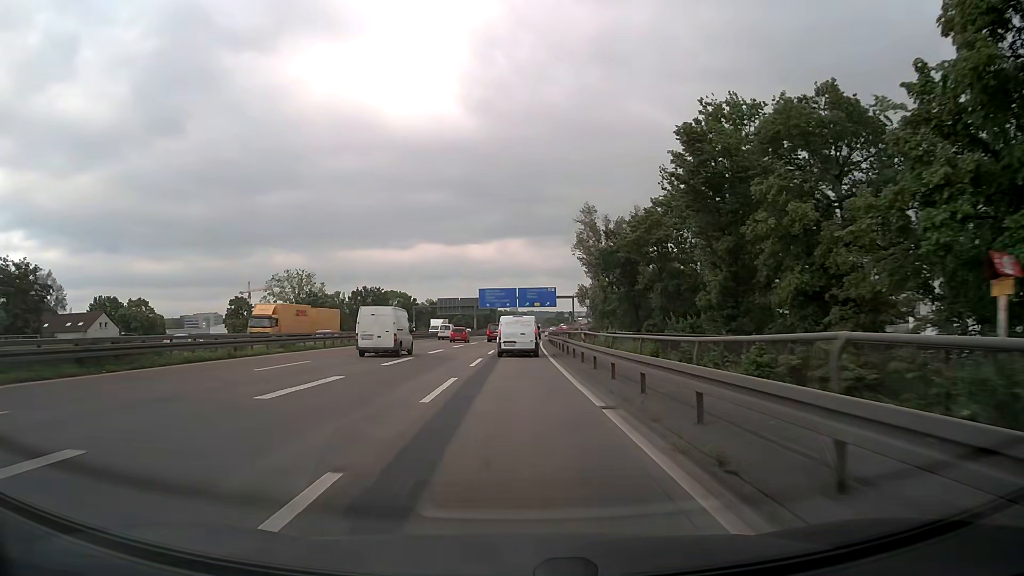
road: motorway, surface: asphalt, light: Day
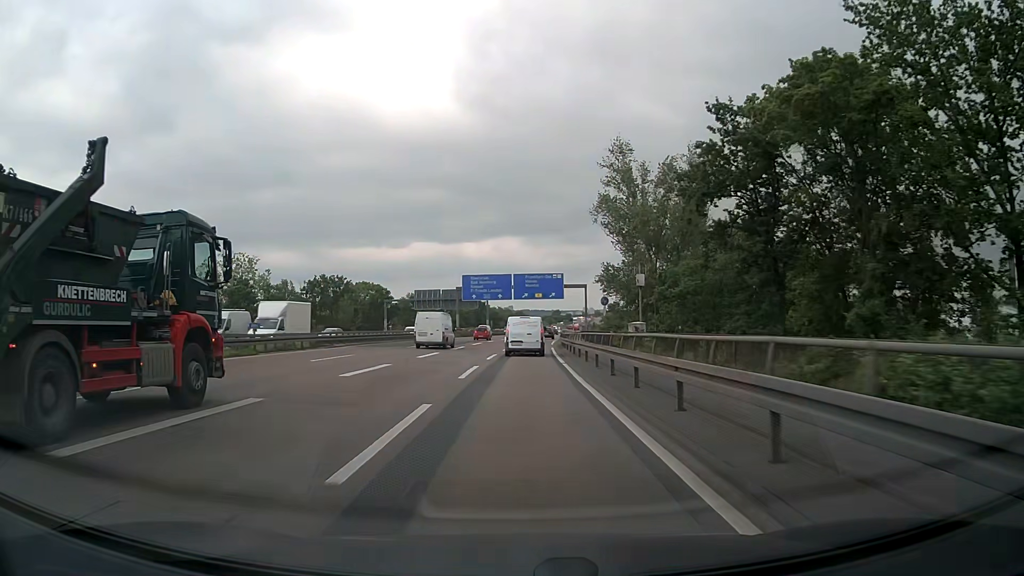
(-0.1, +30.8) m; 0°
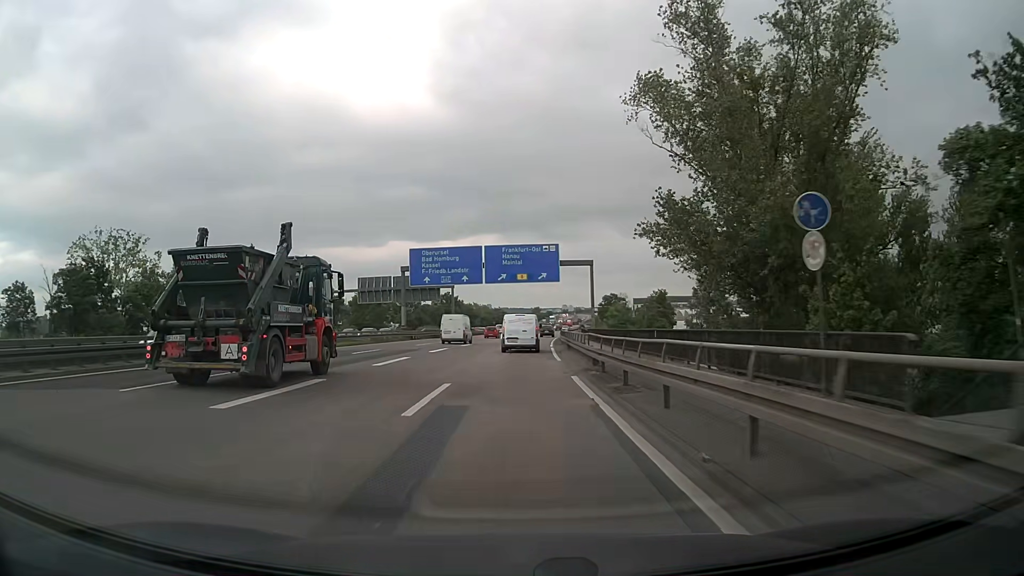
(+0.6, +32.0) m; +2°
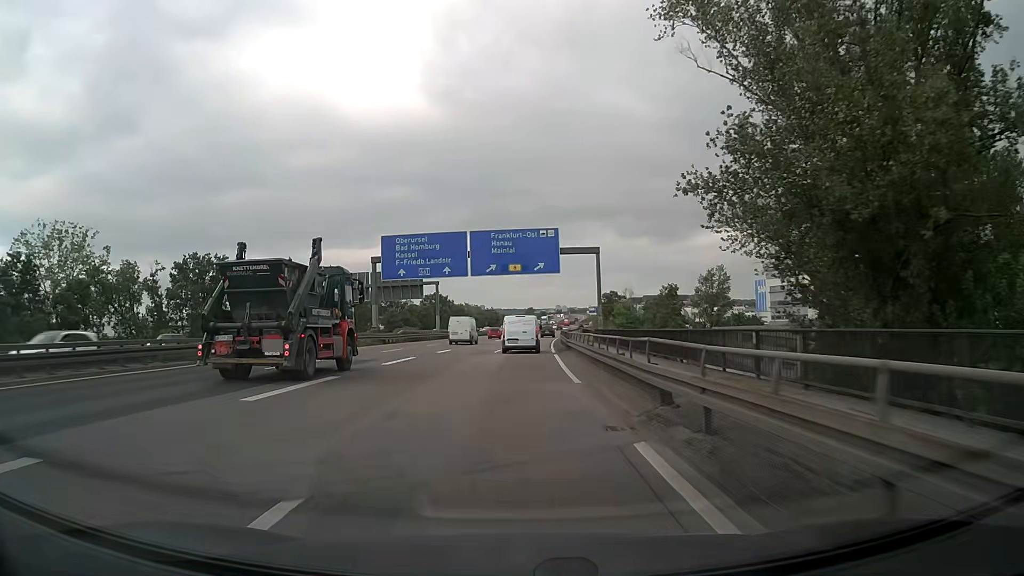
(+0.1, +10.8) m; 0°
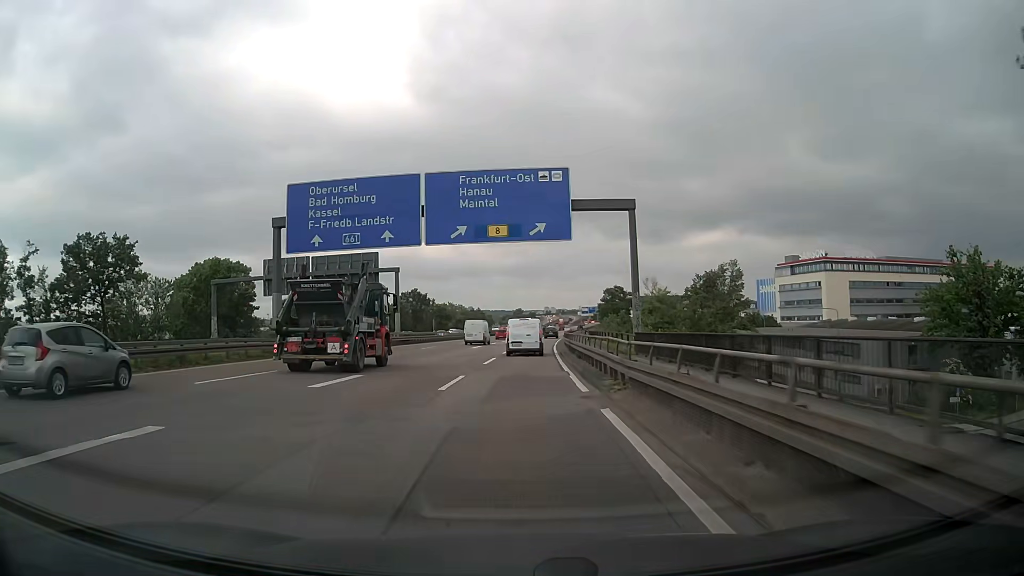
(+0.2, +21.7) m; +1°
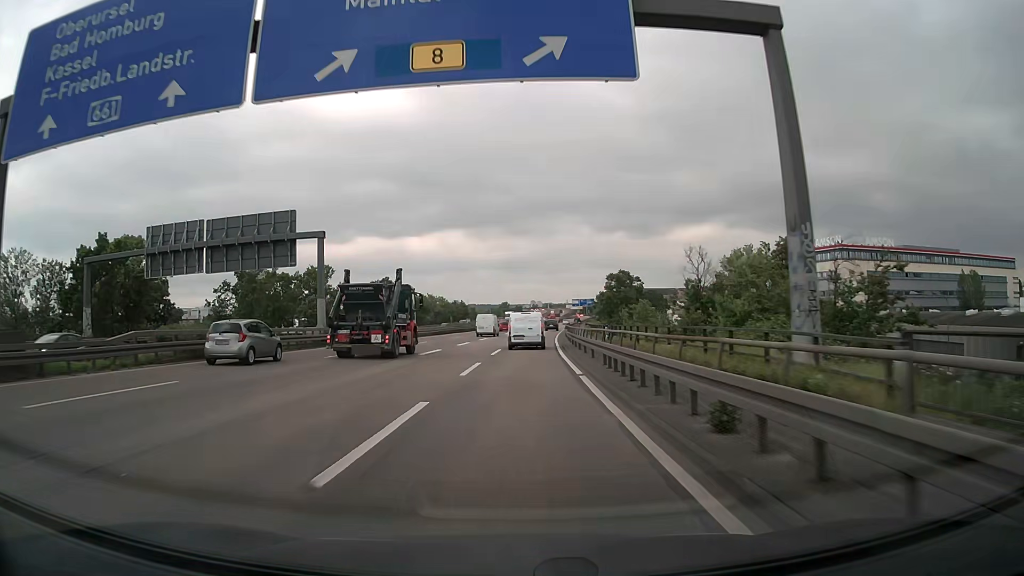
(+0.1, +21.8) m; +1°
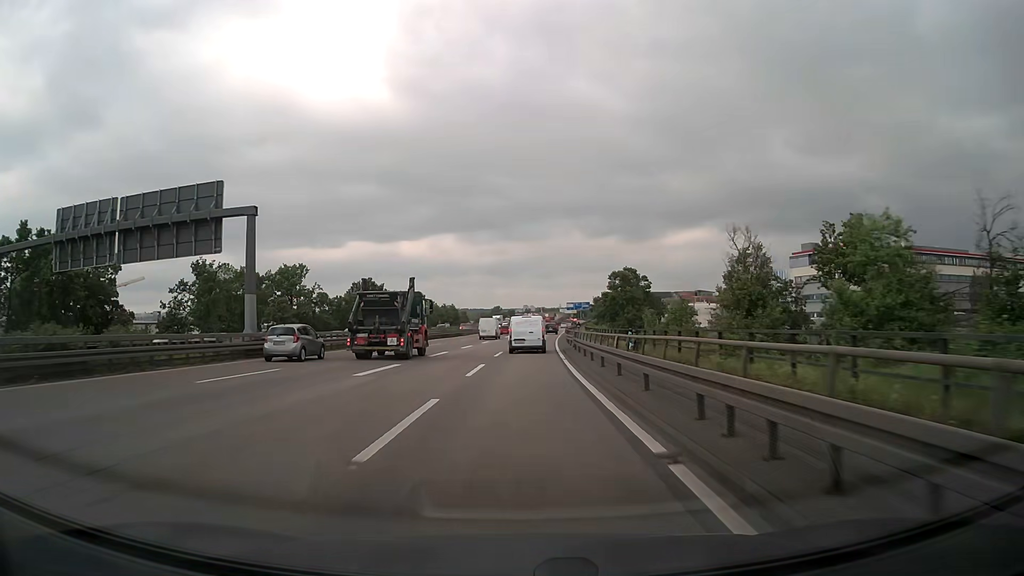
(0.0, +11.0) m; +1°
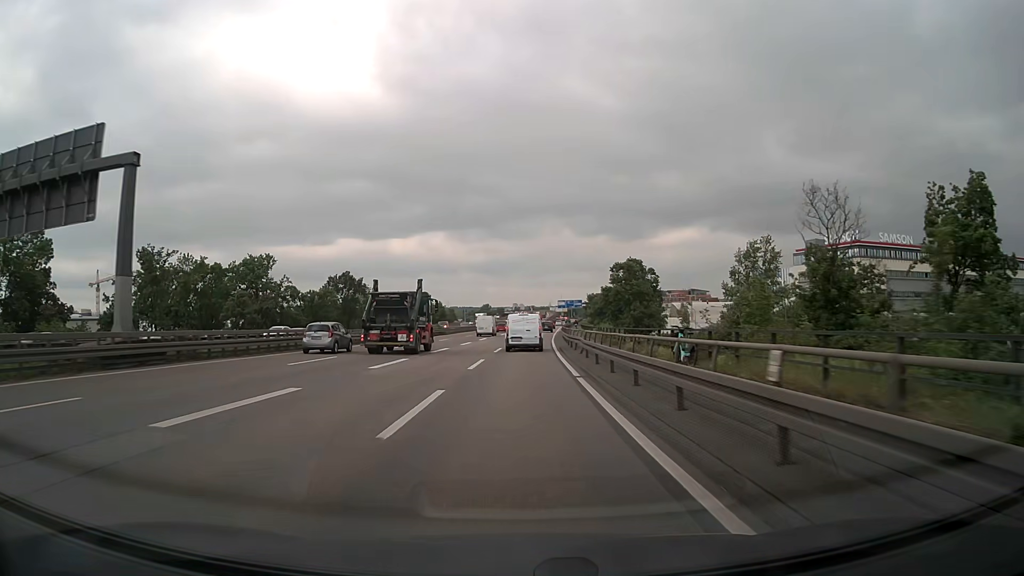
(+0.1, +11.0) m; +1°
(0, +10) (0, +20) (0, +30) (+1, +40) (+1, +50) (+2, +60) (+2, +70) (+3, +80) (+3, +90) (+4, +100) m
